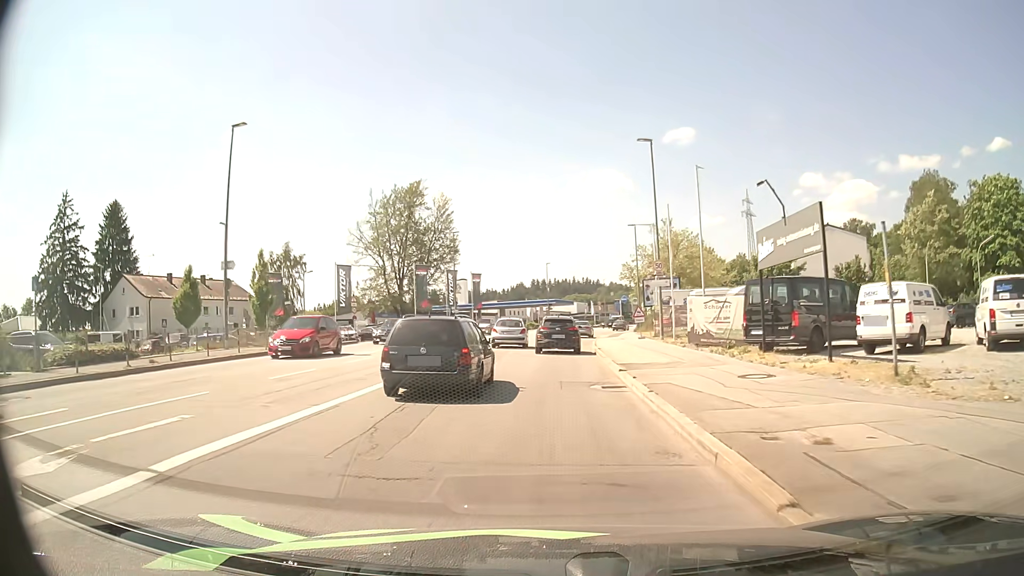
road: tertiary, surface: asphalt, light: Day
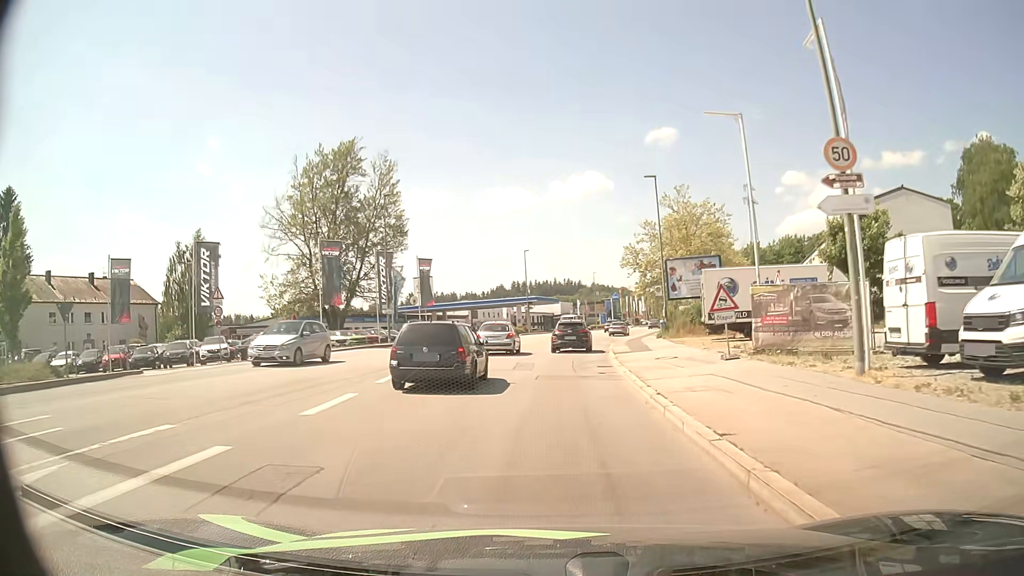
(+0.1, +22.6) m; +2°
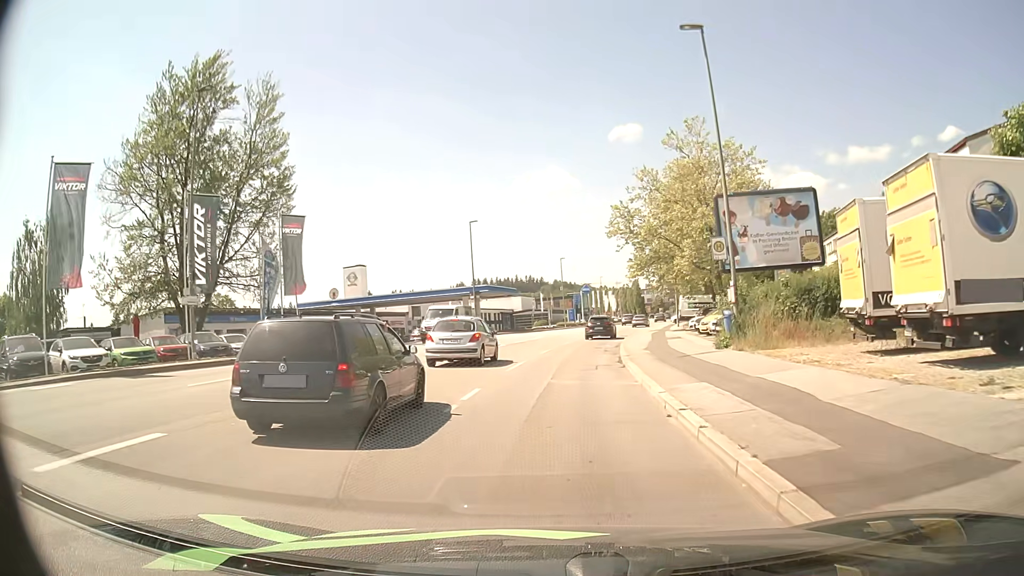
(+0.5, +22.5) m; +3°
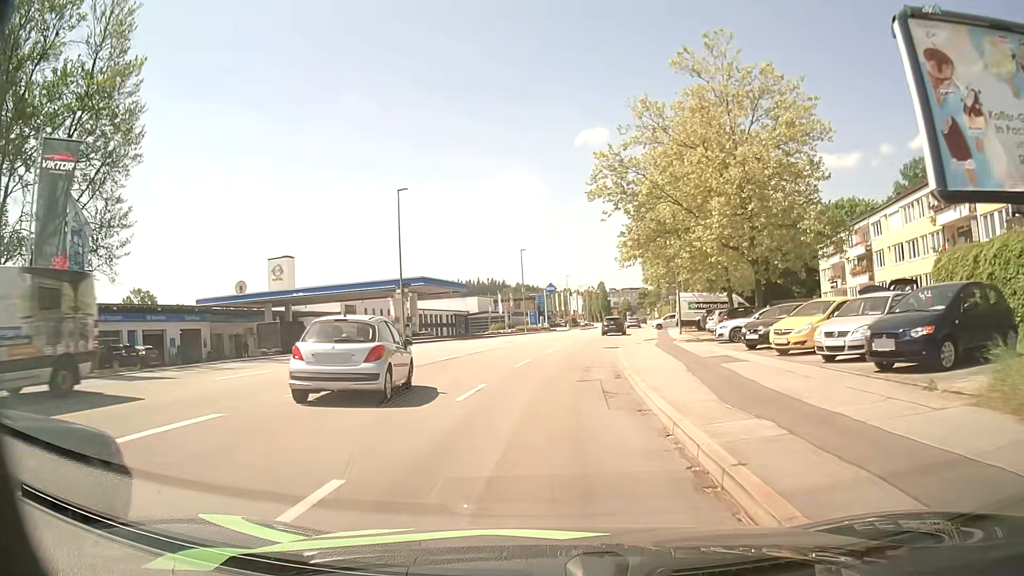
(+0.5, +16.3) m; +3°
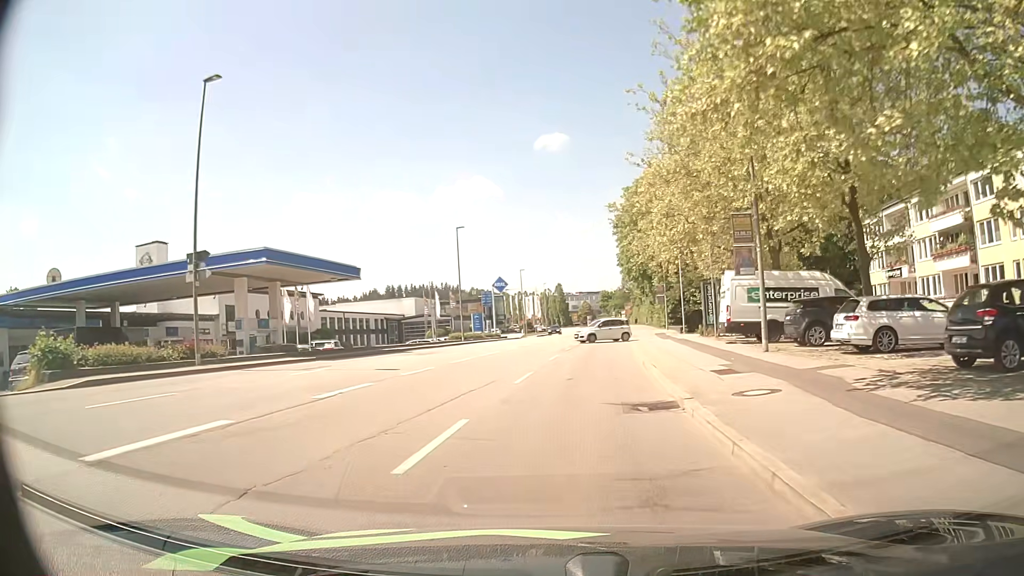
(+0.6, +23.3) m; +3°
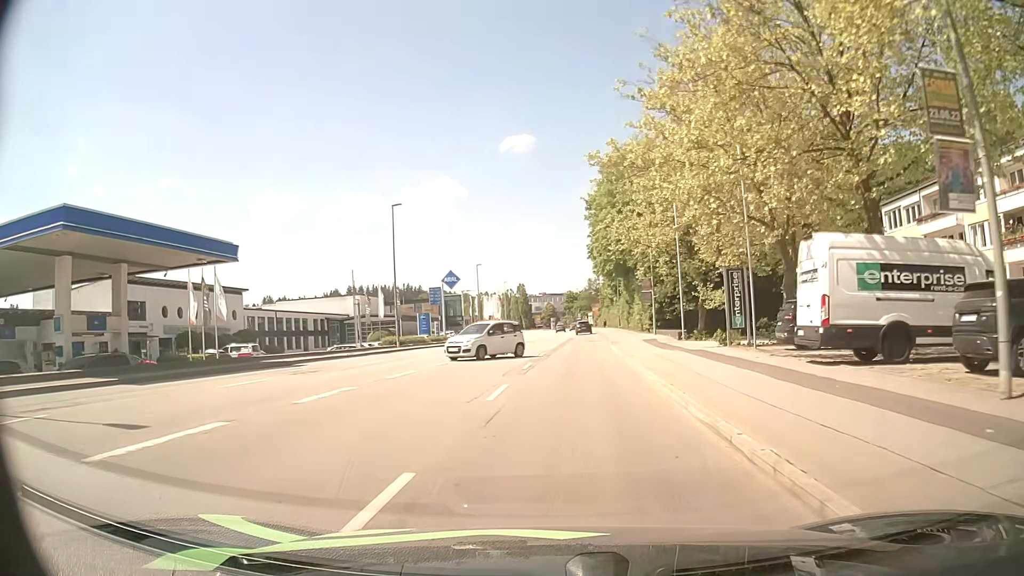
(+0.3, +12.3) m; +4°
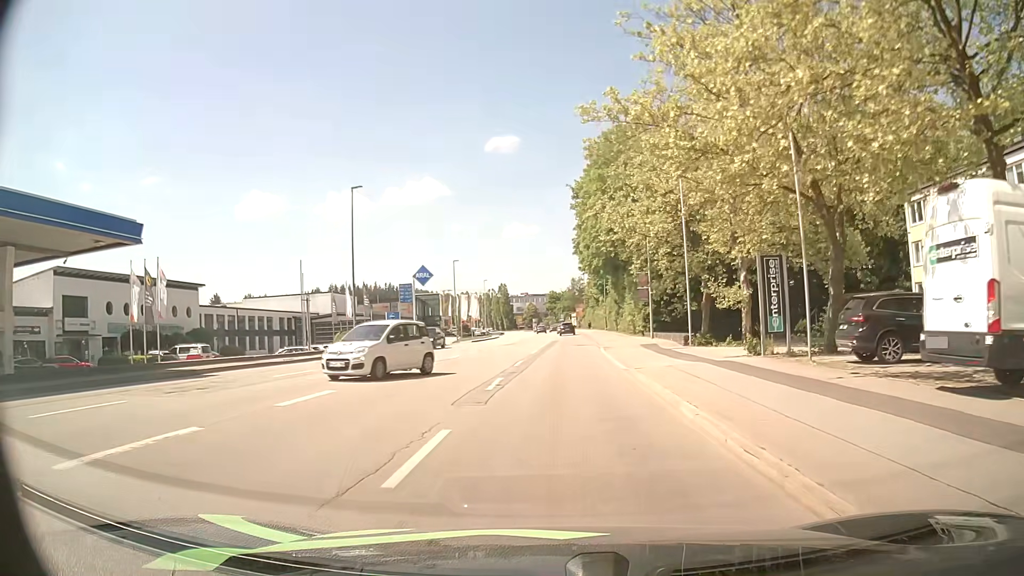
(0.0, +6.4) m; +1°
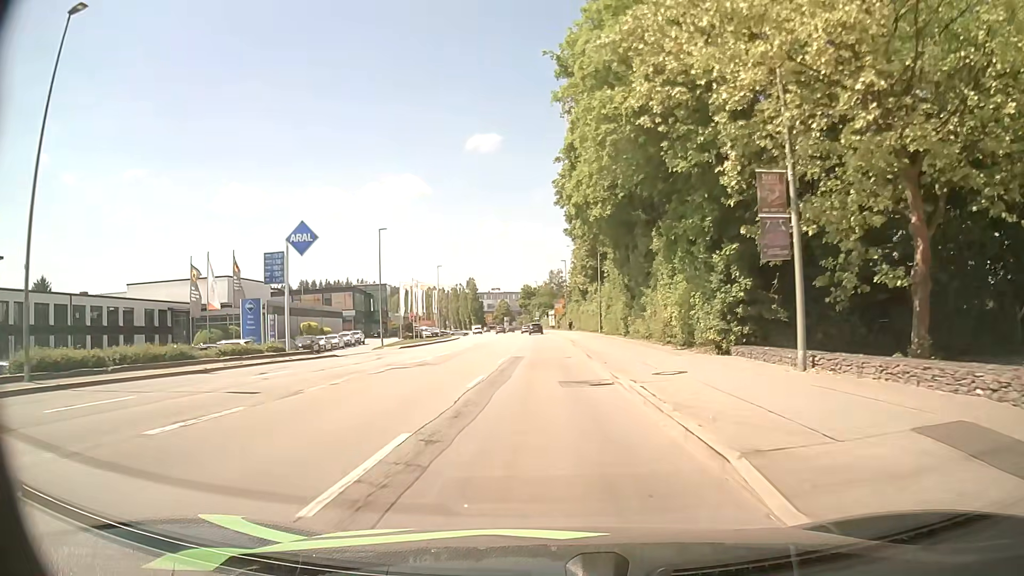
(+0.9, +27.5) m; +3°
(0, +10) (0, +20) (0, +30) (0, +40) (0, +50) (-1, +60) (-1, +70) (-1, +80) (-2, +90) (-2, +100) m
